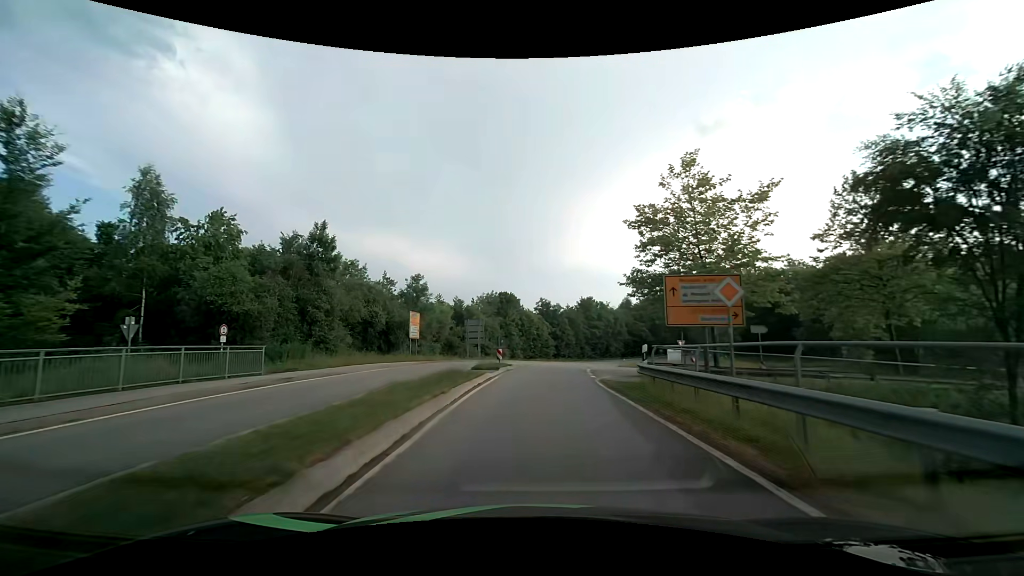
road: primary_link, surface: asphalt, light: Day
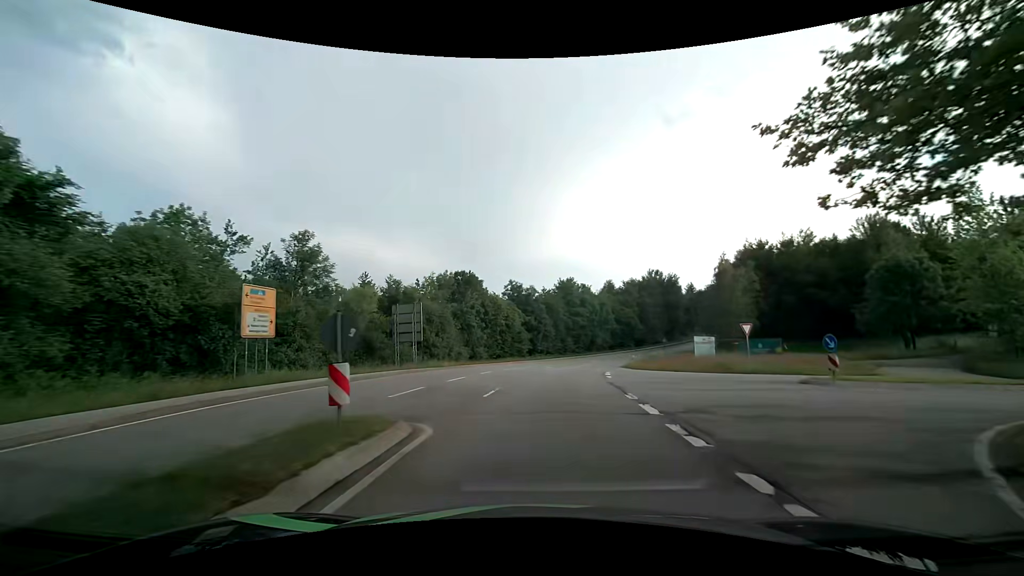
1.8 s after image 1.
(+0.5, +21.4) m; +3°
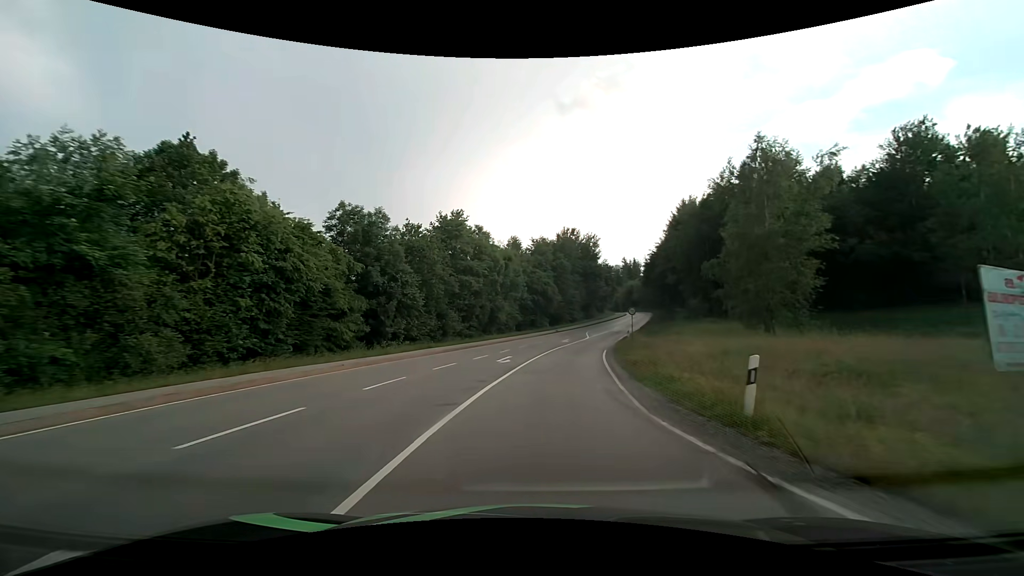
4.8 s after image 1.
(+3.3, +37.7) m; +12°
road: secondary
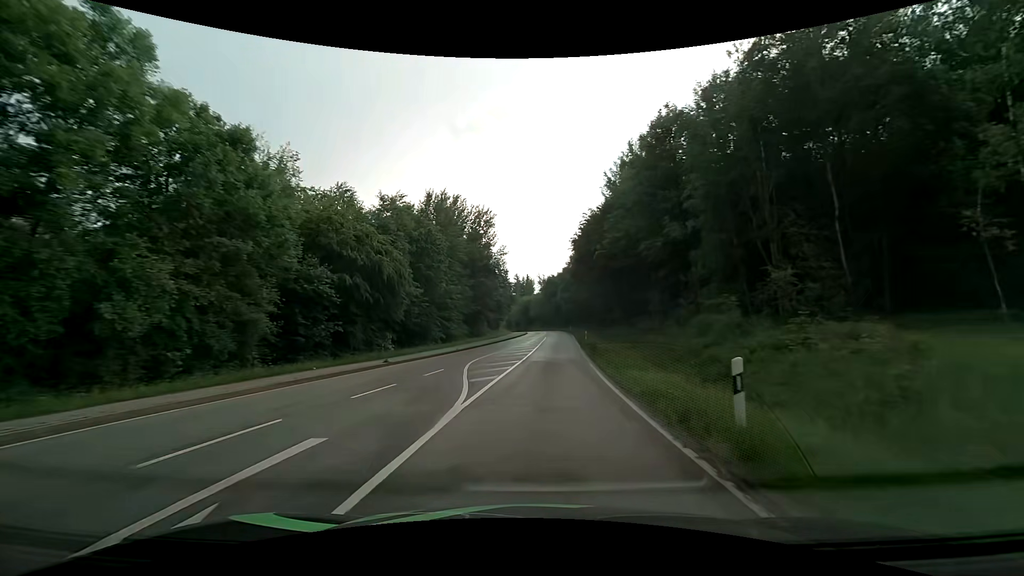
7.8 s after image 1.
(+4.5, +41.6) m; +13°
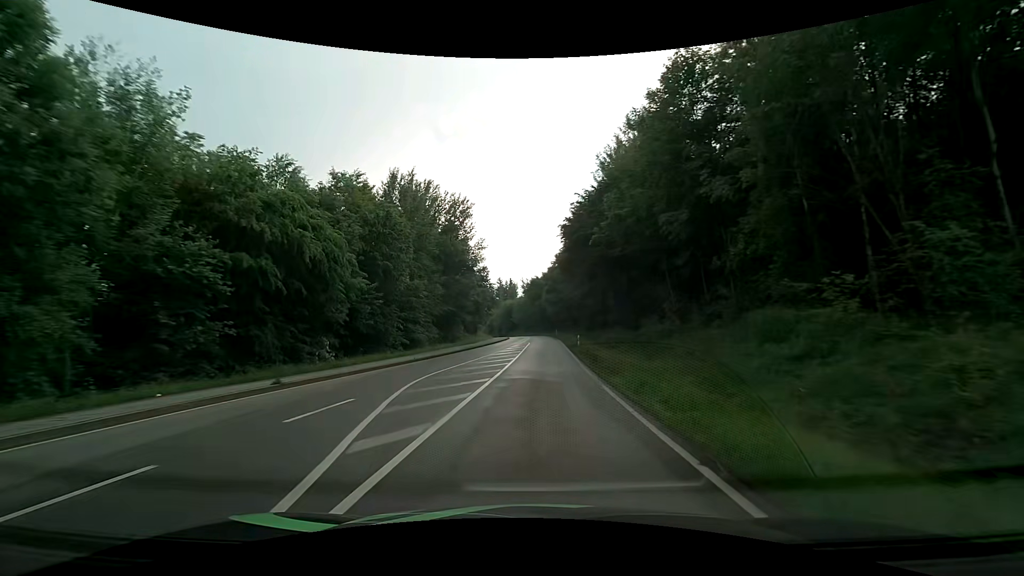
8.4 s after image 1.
(+0.2, +8.8) m; +2°
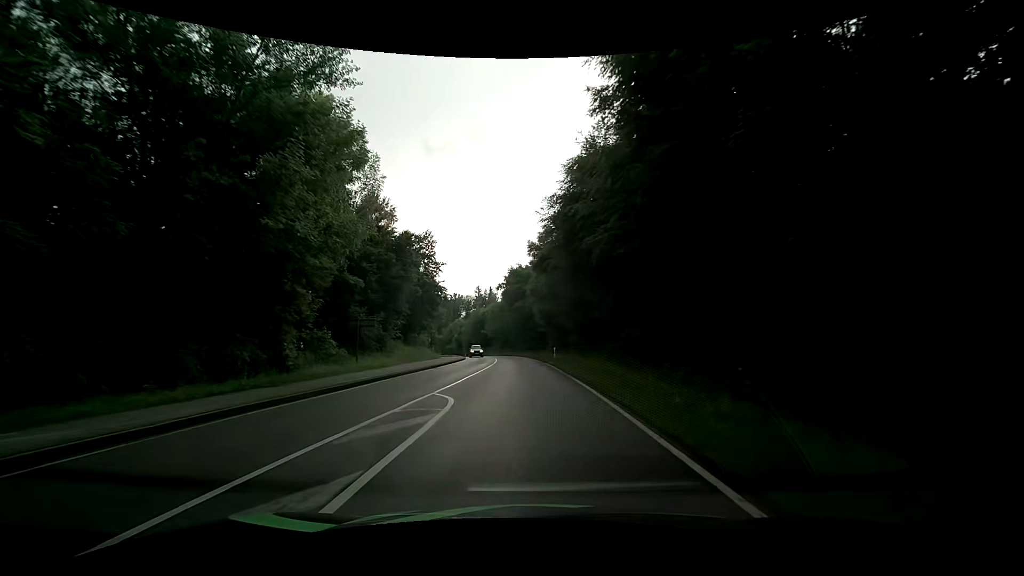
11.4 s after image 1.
(+1.1, +45.1) m; +3°
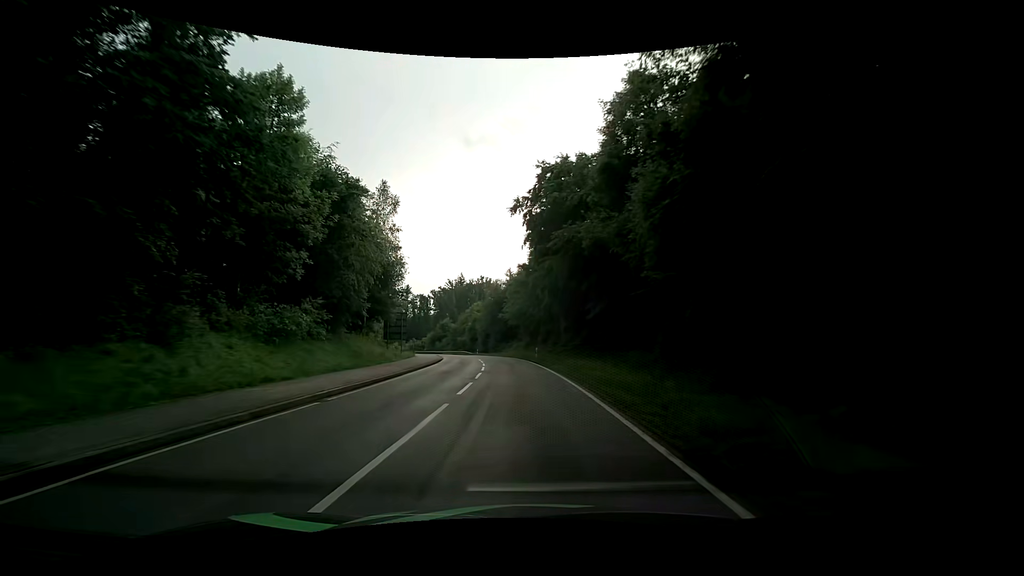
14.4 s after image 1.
(-1.9, +46.7) m; -5°
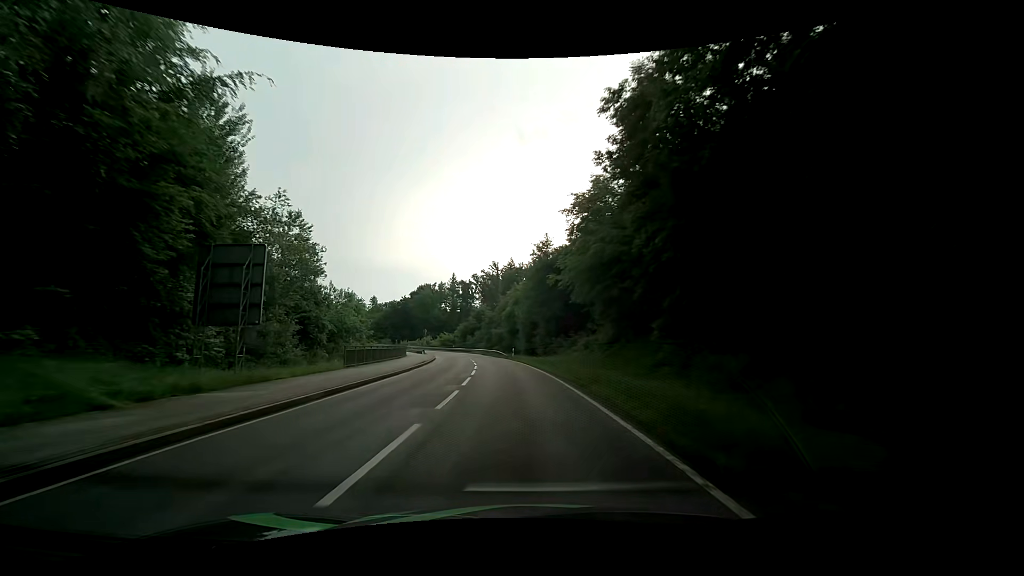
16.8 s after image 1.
(-2.3, +39.0) m; -7°
(0, +10) (-1, +20) (-2, +30) (-3, +40) (-4, +50) (-6, +60) (-8, +69) (-11, +79) (-13, +89) (-16, +98) m
